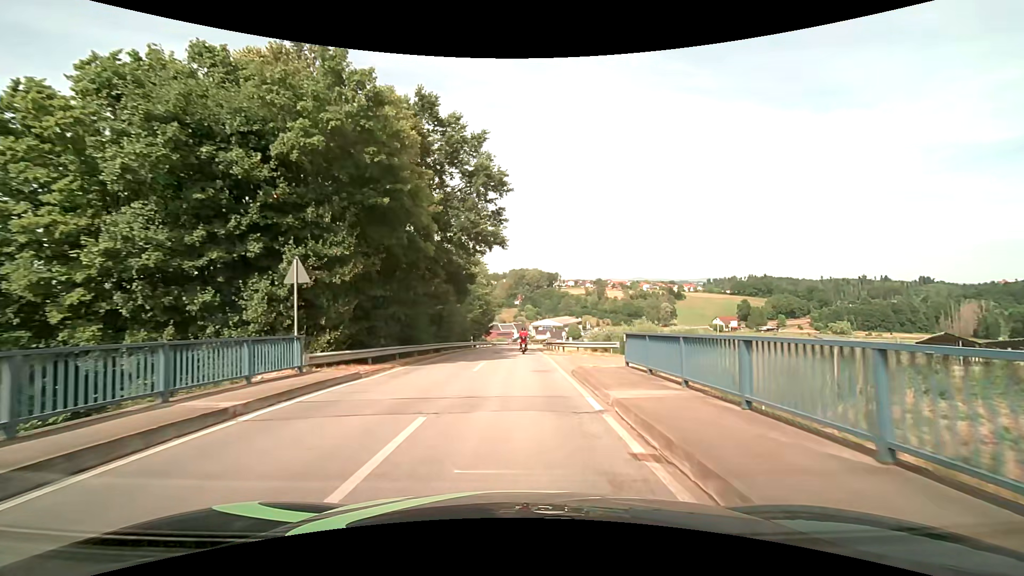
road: tertiary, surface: asphalt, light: Day
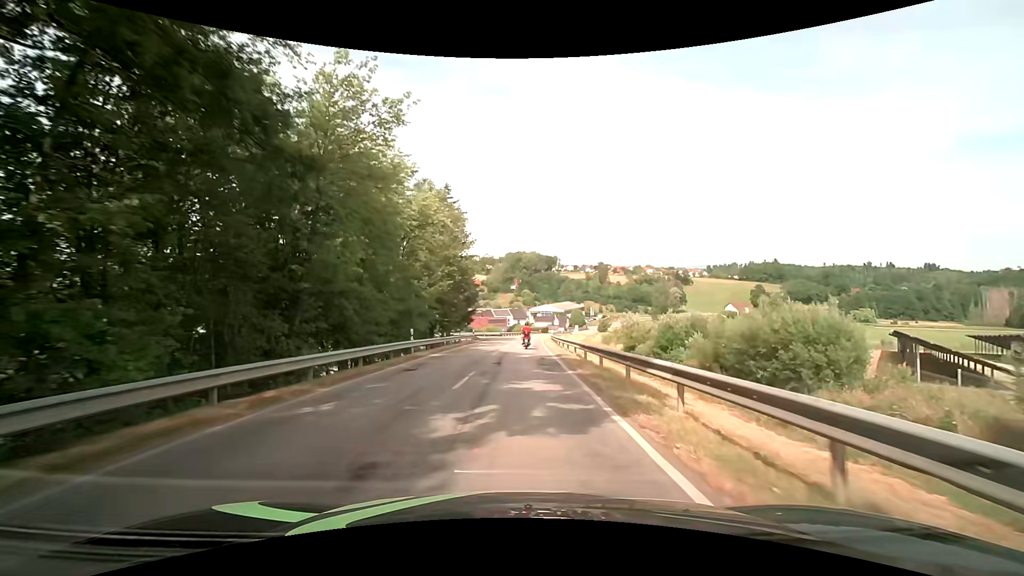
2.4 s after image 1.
(+0.1, +29.5) m; 0°
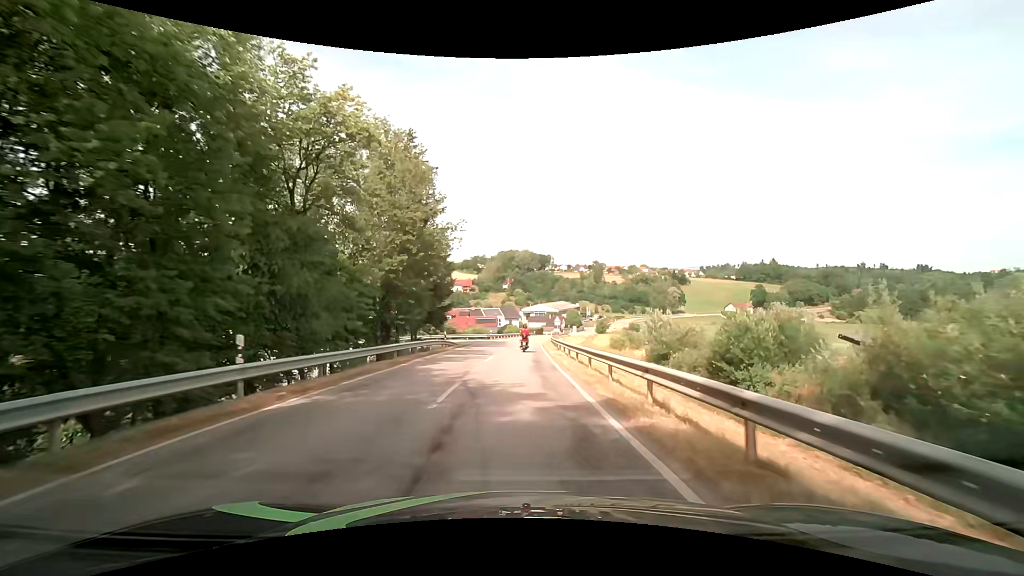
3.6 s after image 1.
(+0.1, +14.8) m; +1°
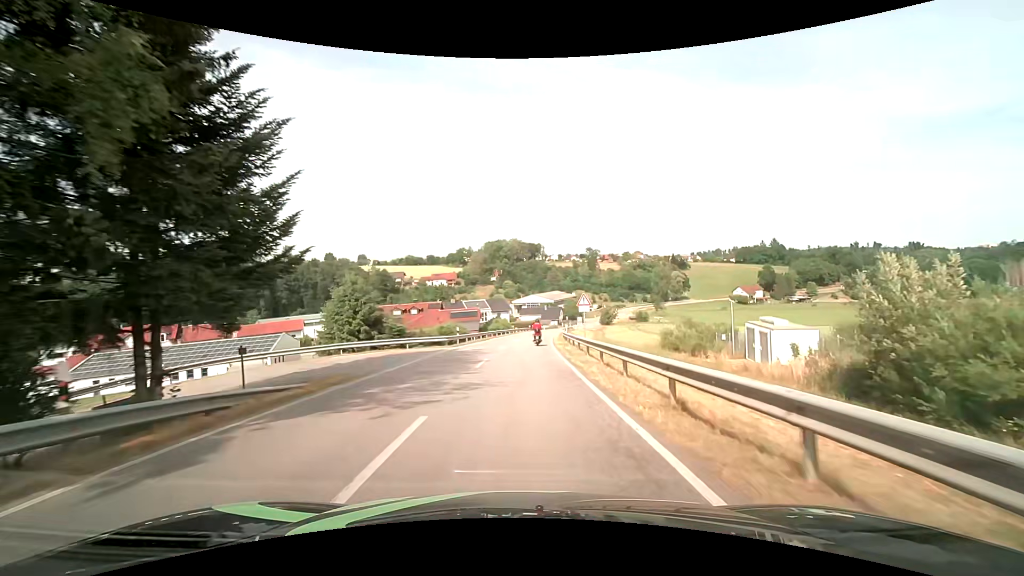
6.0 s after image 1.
(+0.2, +29.1) m; +1°
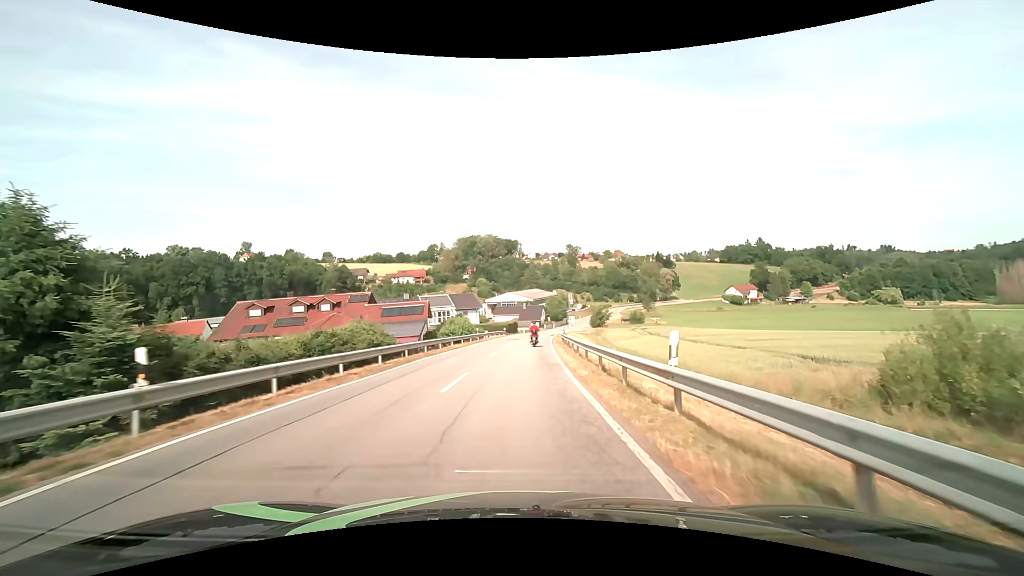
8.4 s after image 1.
(+0.5, +29.0) m; +3°
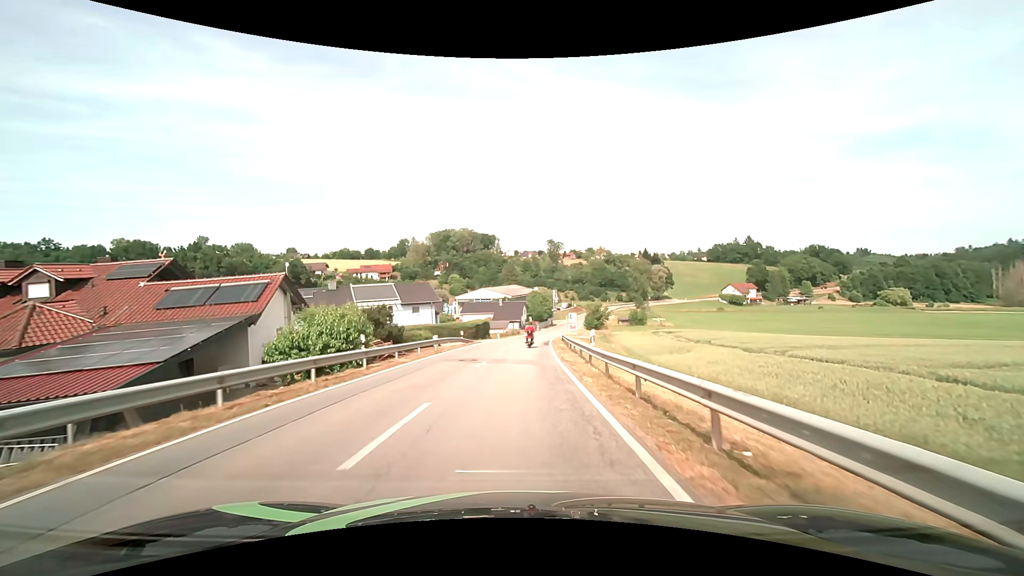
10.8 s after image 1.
(+0.6, +29.7) m; +2°
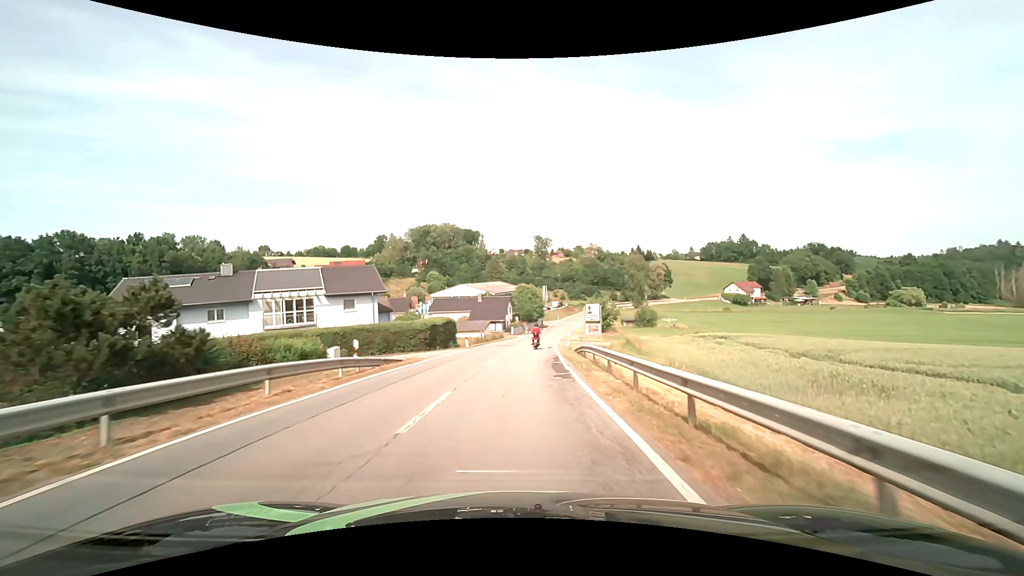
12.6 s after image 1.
(+0.3, +22.6) m; +2°
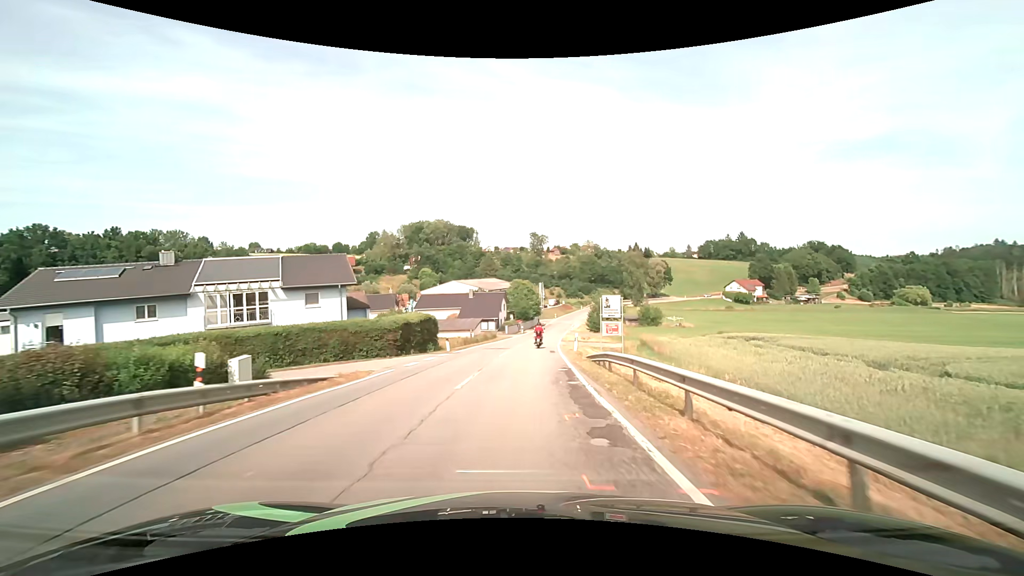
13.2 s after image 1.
(0.0, +7.5) m; 0°
(0, +10) (0, +20) (+1, +30) (+1, +40) (+2, +50) (+3, +60) (+4, +70) (+6, +80) (+7, +90) (+9, +100) m
